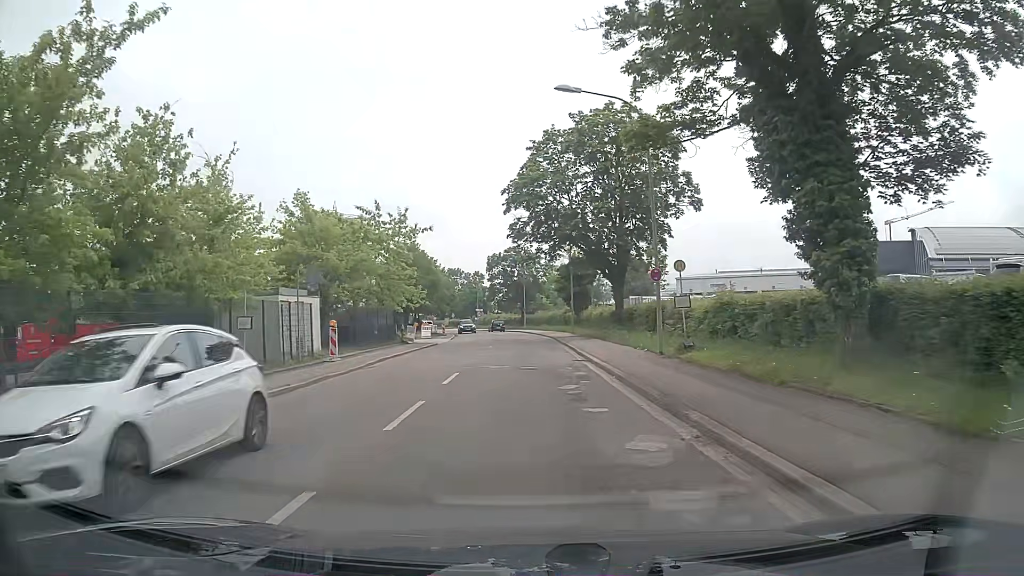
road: unclassified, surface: asphalt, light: Day
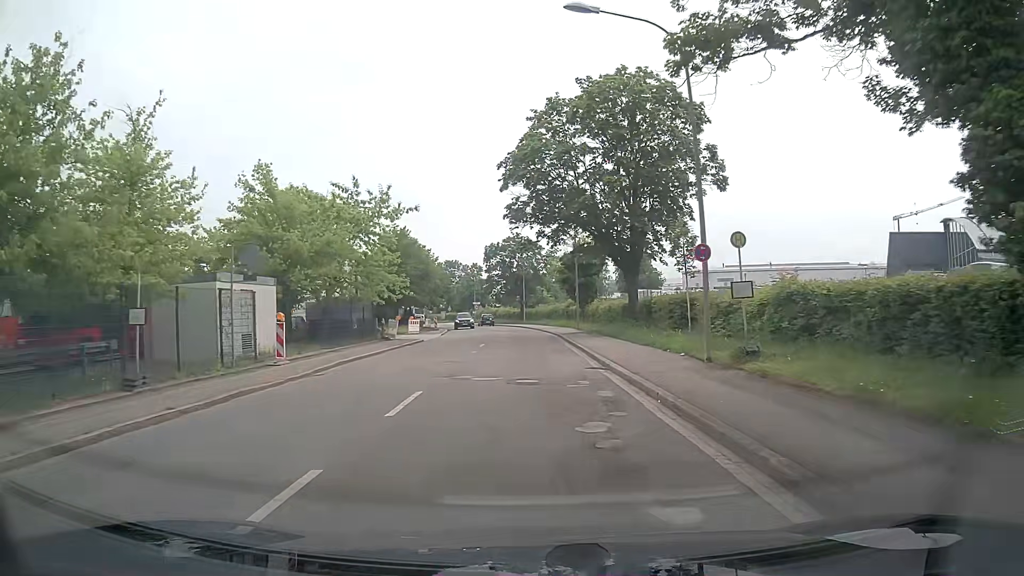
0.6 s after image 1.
(0.0, +5.7) m; 0°
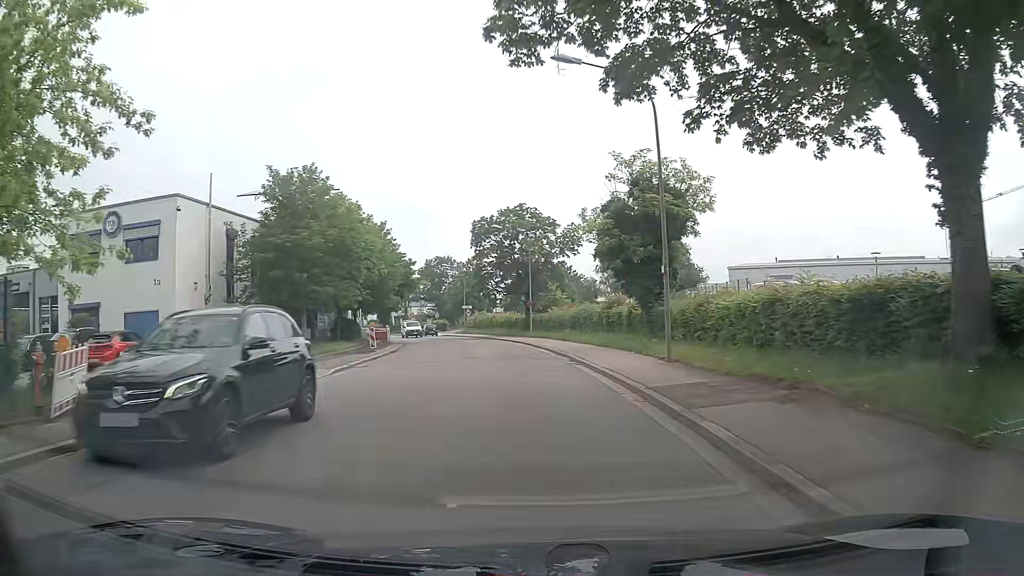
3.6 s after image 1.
(-0.3, +28.5) m; -1°
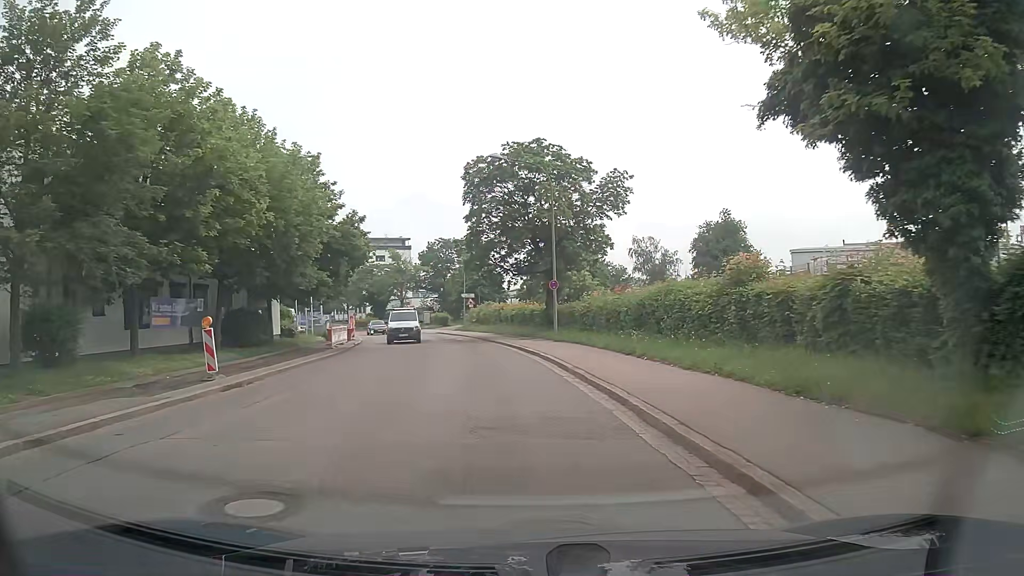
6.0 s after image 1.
(-0.1, +20.3) m; -2°
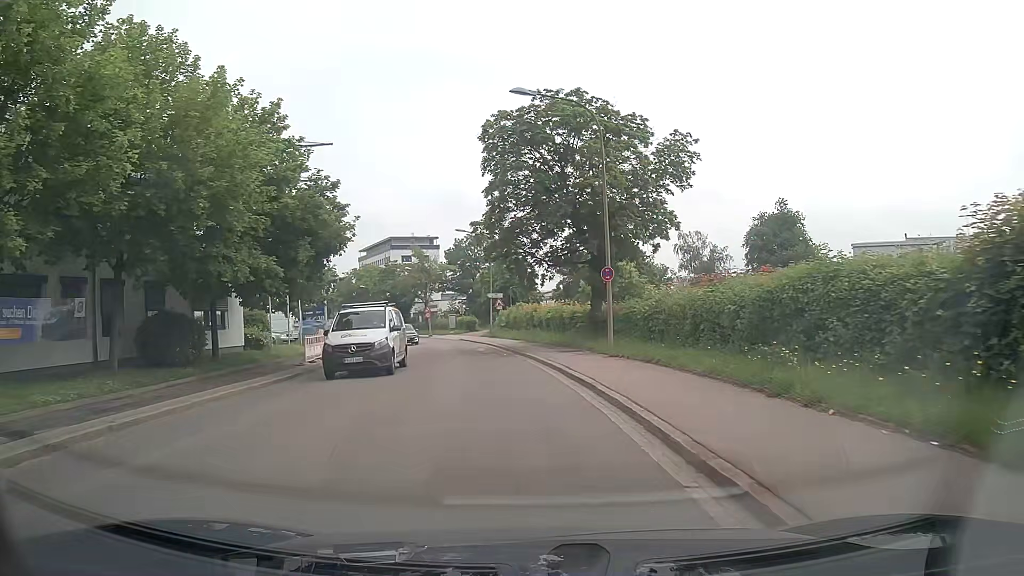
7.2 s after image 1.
(-0.1, +9.3) m; -2°
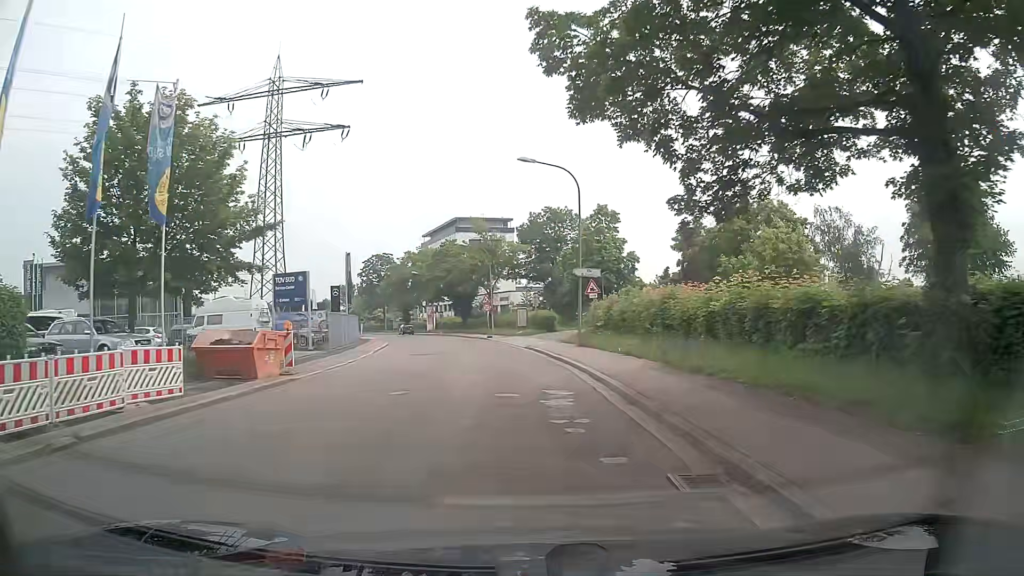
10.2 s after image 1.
(-1.7, +22.6) m; -7°
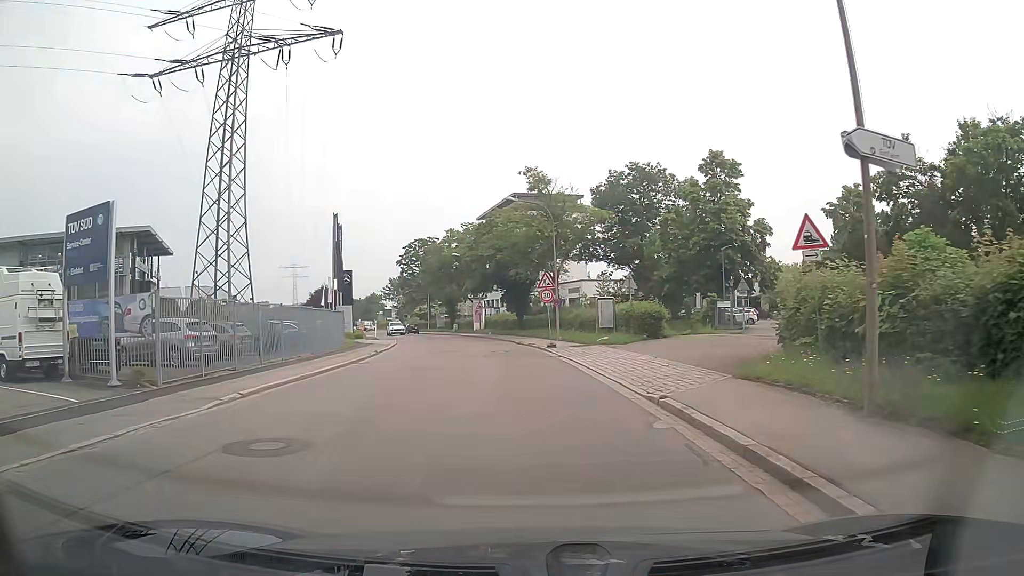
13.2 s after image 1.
(-1.1, +22.4) m; -6°
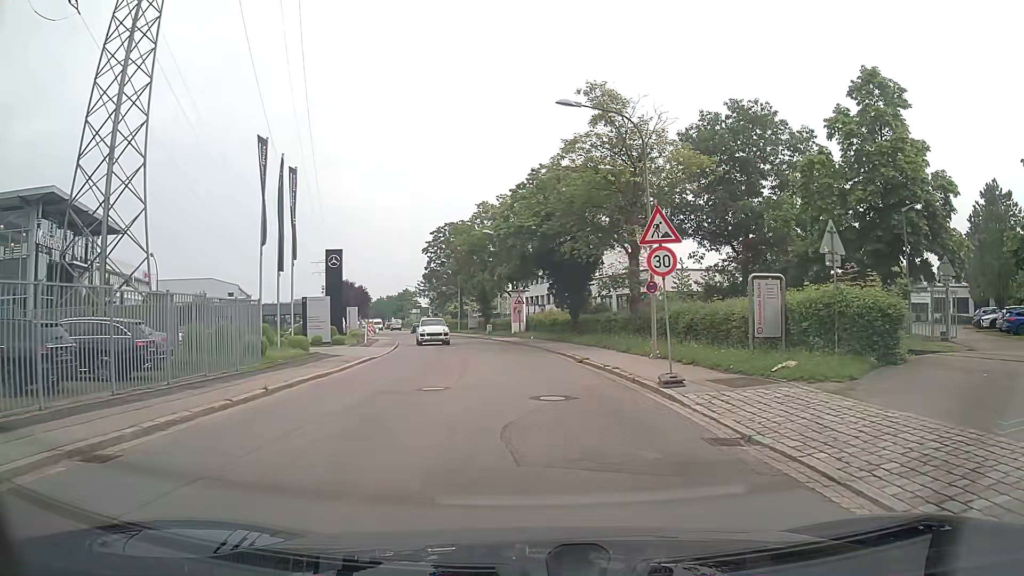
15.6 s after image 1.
(-0.8, +17.9) m; -4°
(0, +10) (0, +20) (-1, +30) (-2, +40) (-4, +50) (-6, +60) (-8, +69) (-11, +79) (-13, +89) (-16, +98) m
